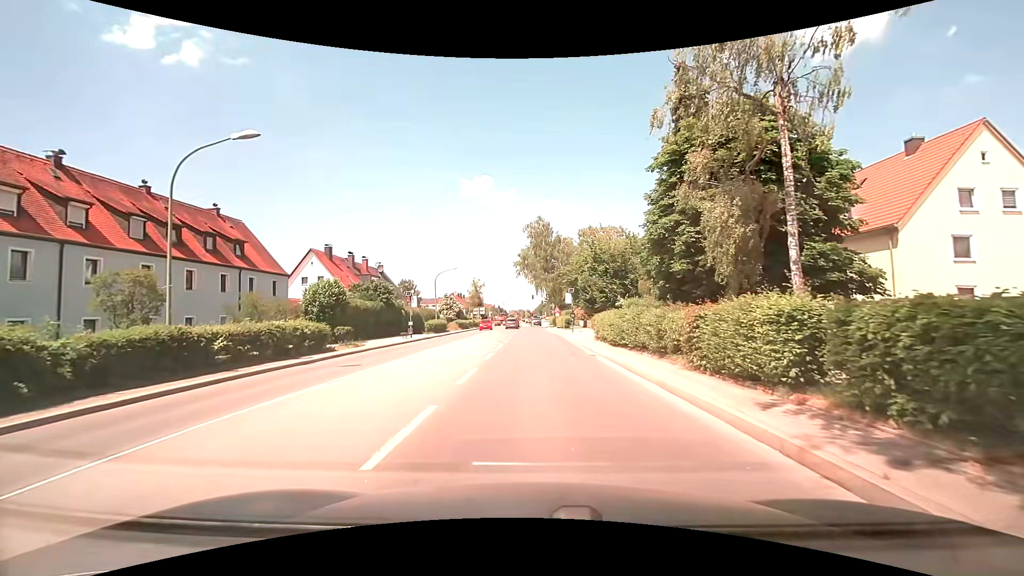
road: secondary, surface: asphalt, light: Day
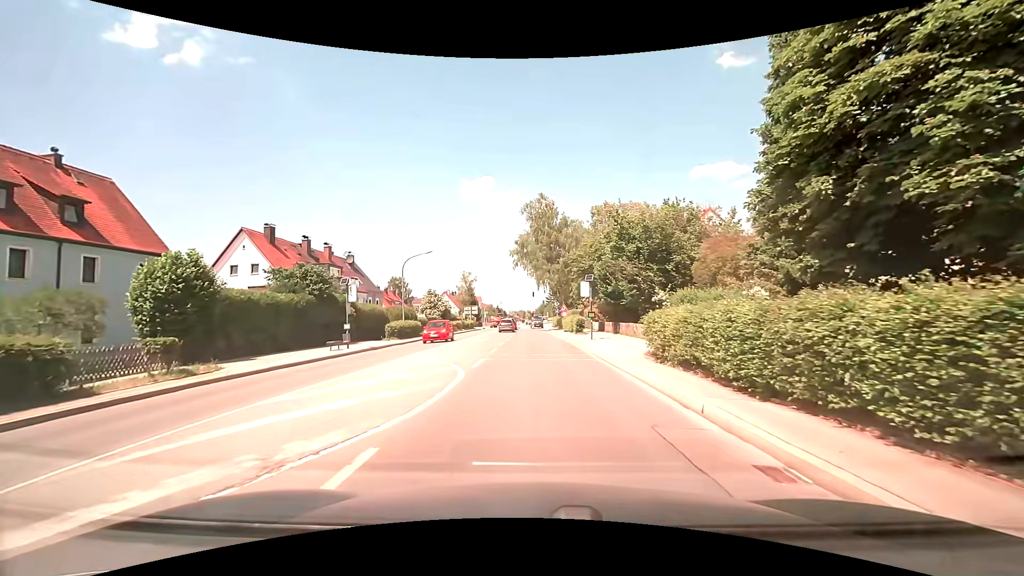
(+0.1, +14.2) m; 0°
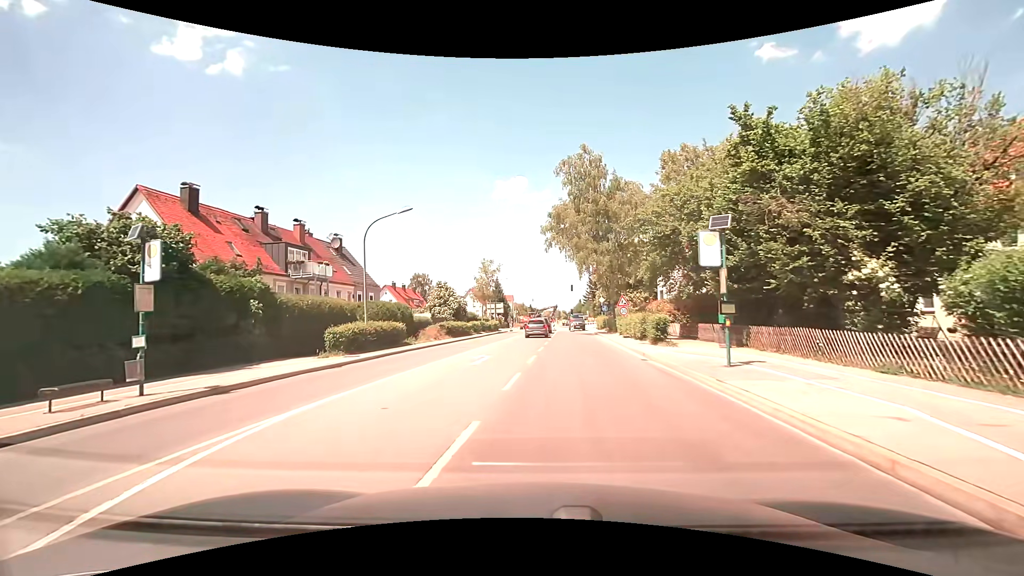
(-0.5, +16.8) m; -4°
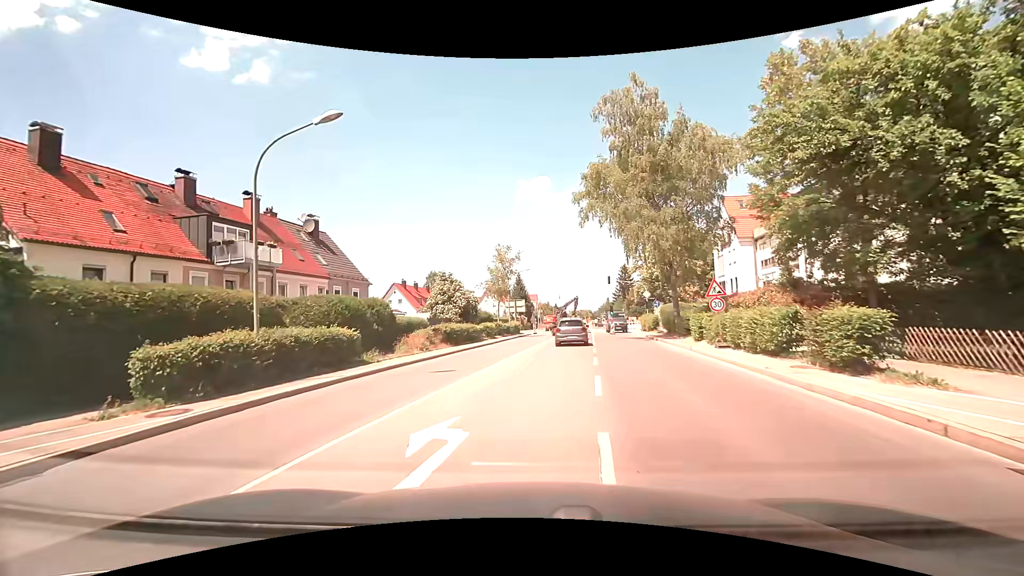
(-0.5, +12.5) m; -3°
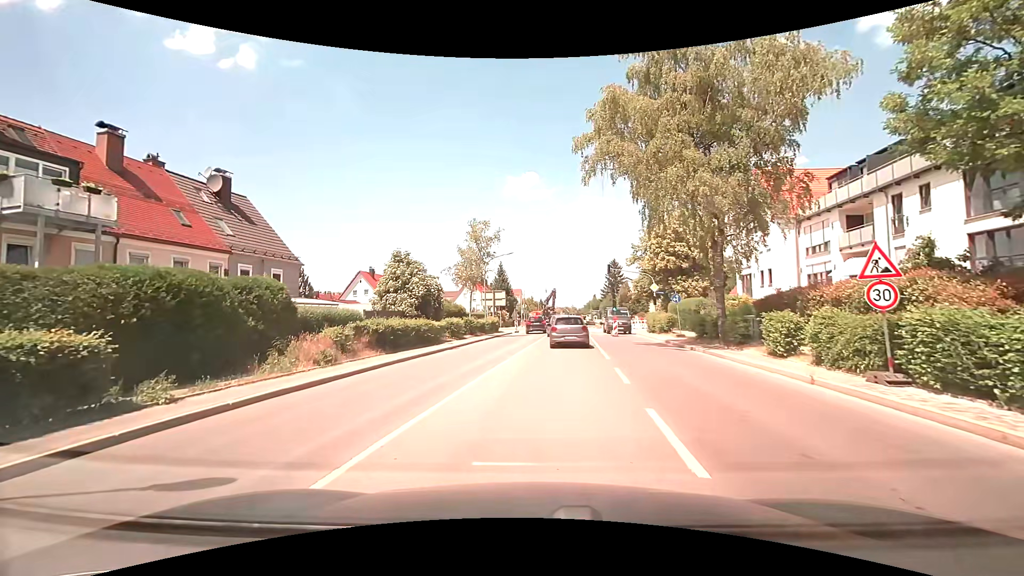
(+0.1, +10.4) m; +2°
(0, +10) (+1, +20) (+1, +30) (+1, +40) (0, +50) (-1, +60) (0, +70) (+2, +80) (+6, +89) (+9, +98) m
